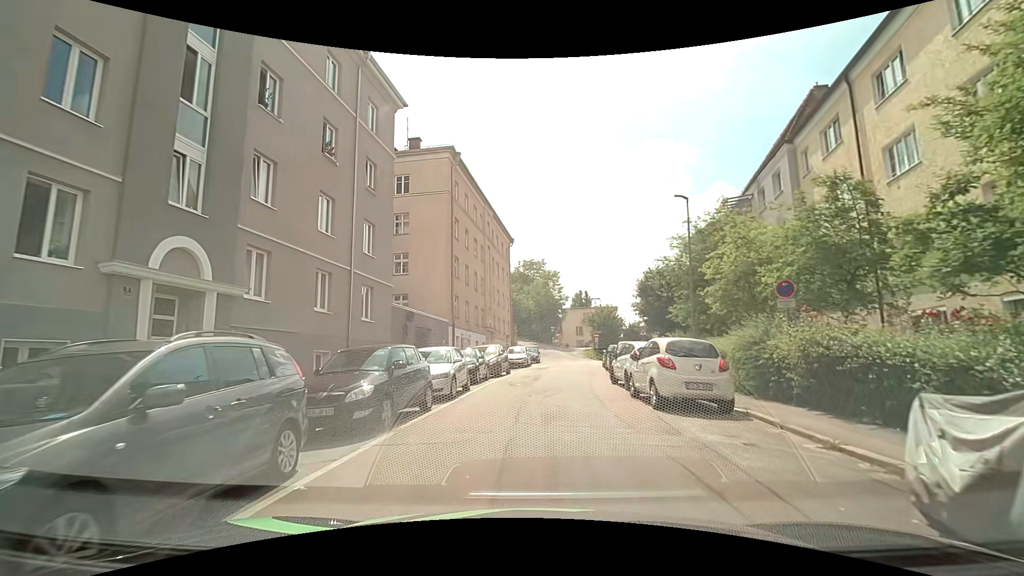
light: Day
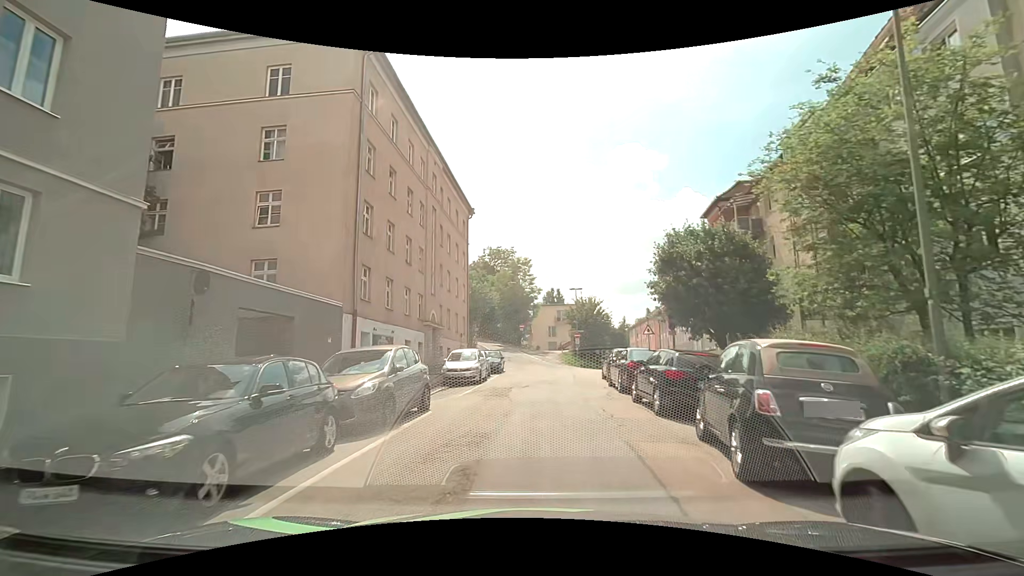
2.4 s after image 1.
(+0.3, +14.5) m; +3°
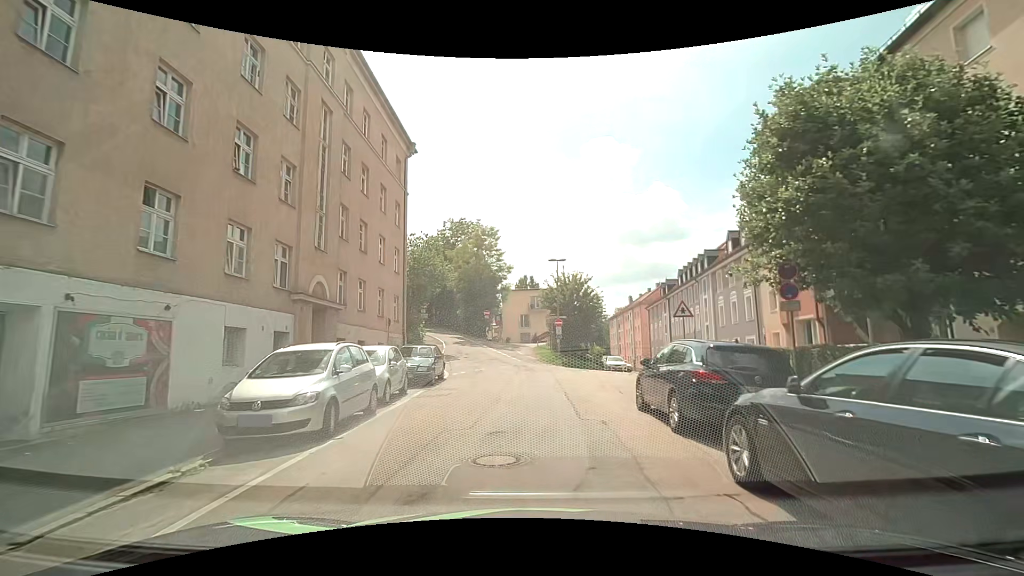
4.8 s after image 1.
(+0.5, +14.0) m; +3°
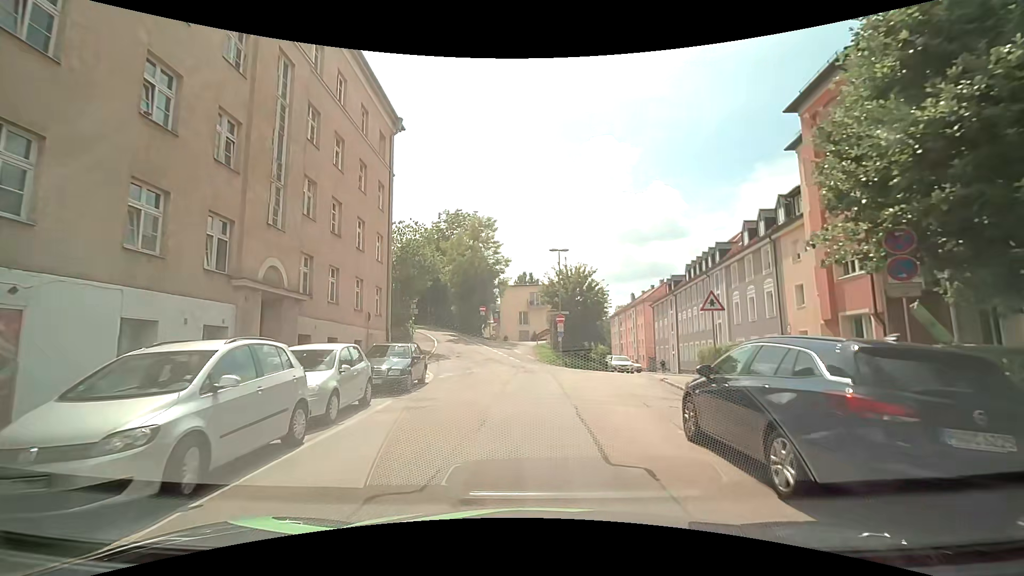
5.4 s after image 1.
(0.0, +3.5) m; 0°
